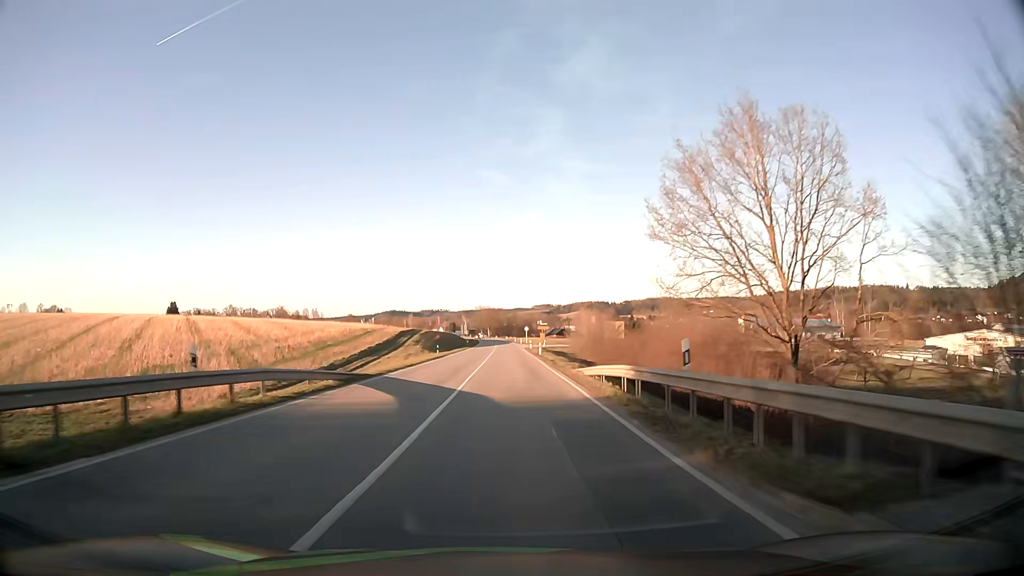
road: secondary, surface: asphalt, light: Day
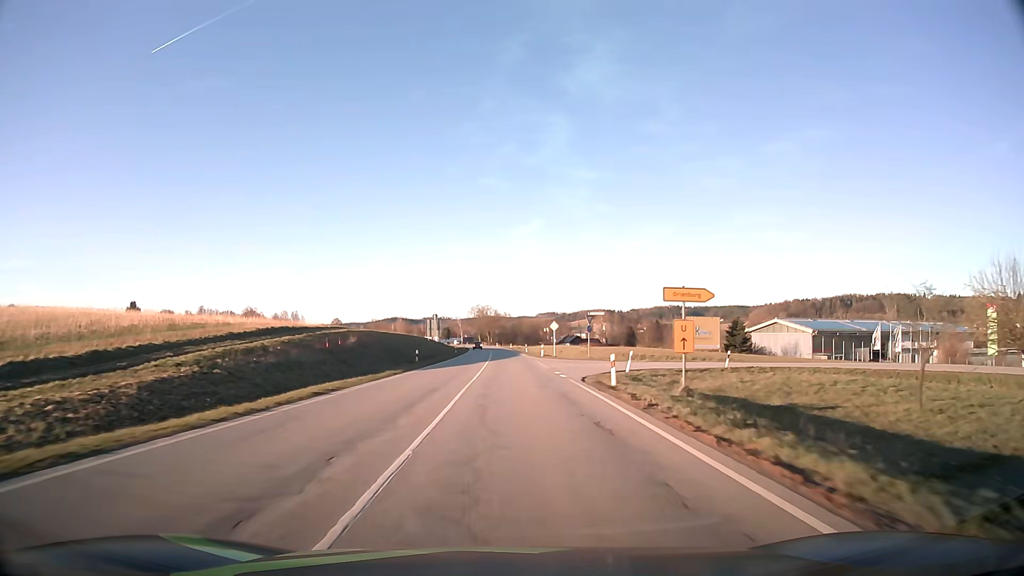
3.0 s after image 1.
(-0.1, +67.1) m; 0°
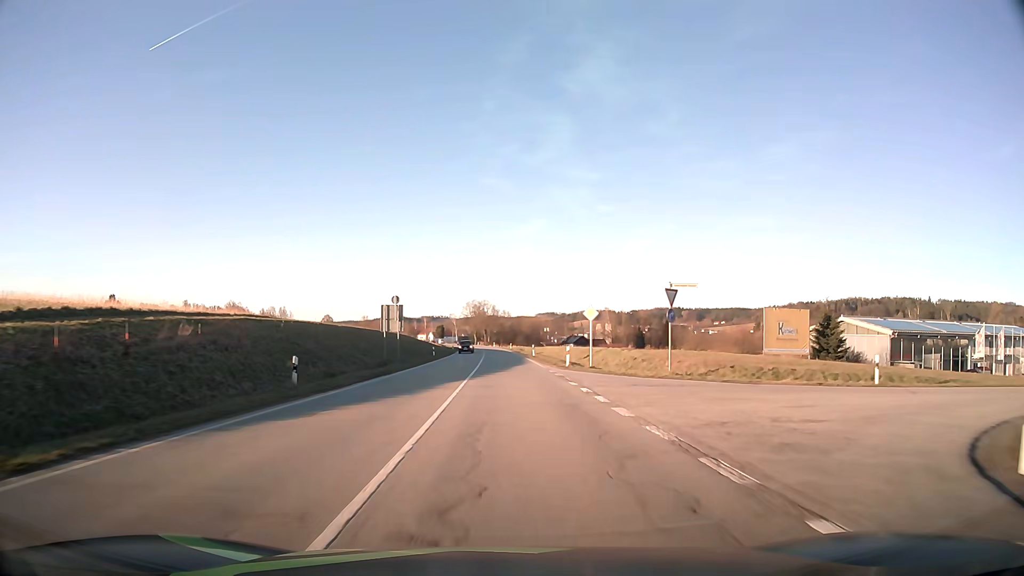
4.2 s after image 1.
(0.0, +26.8) m; 0°
(0, +10) (0, +20) (0, +30) (0, +40) (0, +50) (0, +60) (-1, +70) (-1, +80) (-1, +90) (-2, +100) m
